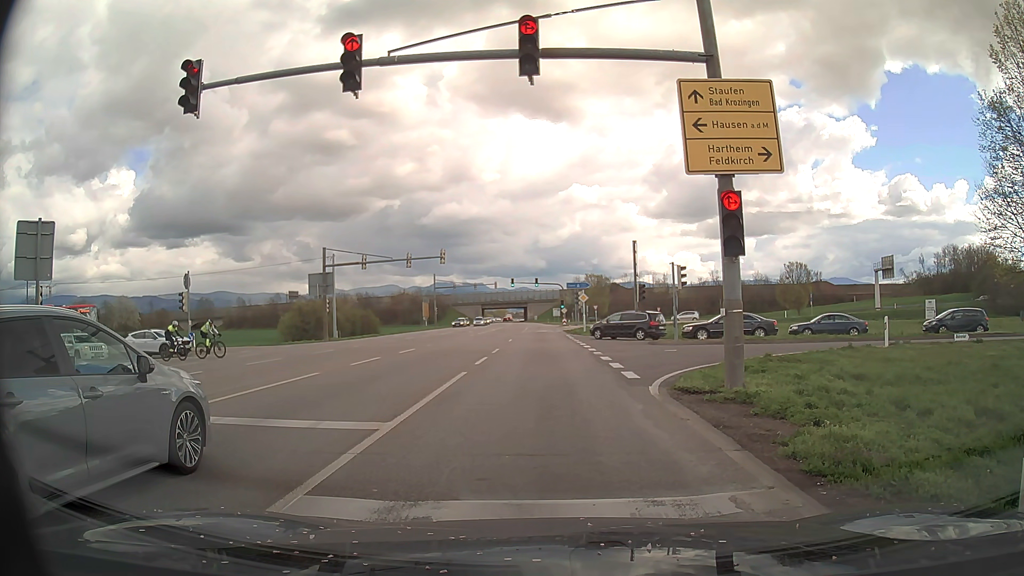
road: primary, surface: asphalt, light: Day
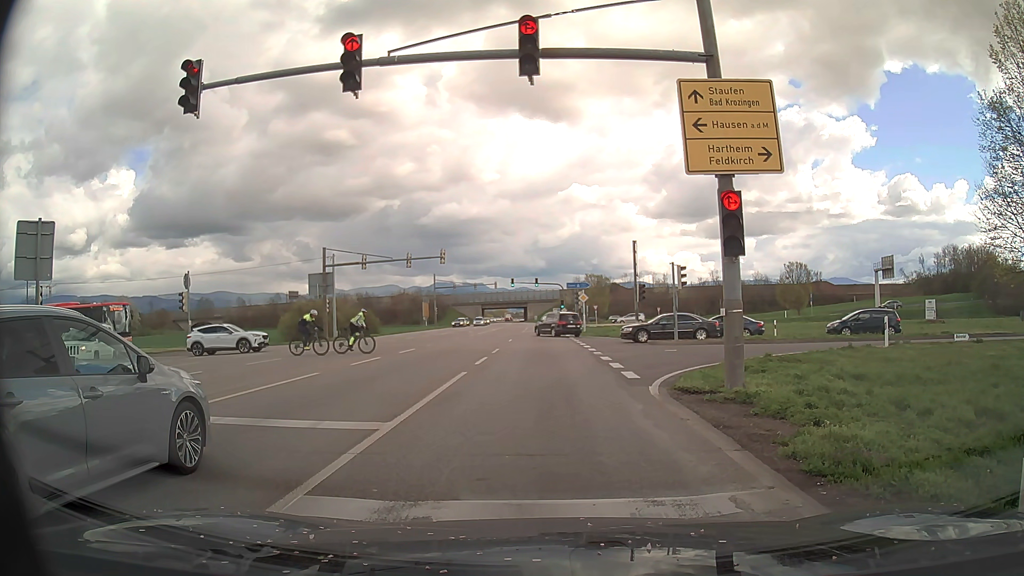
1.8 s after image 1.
(0.0, 0.0) m; 0°
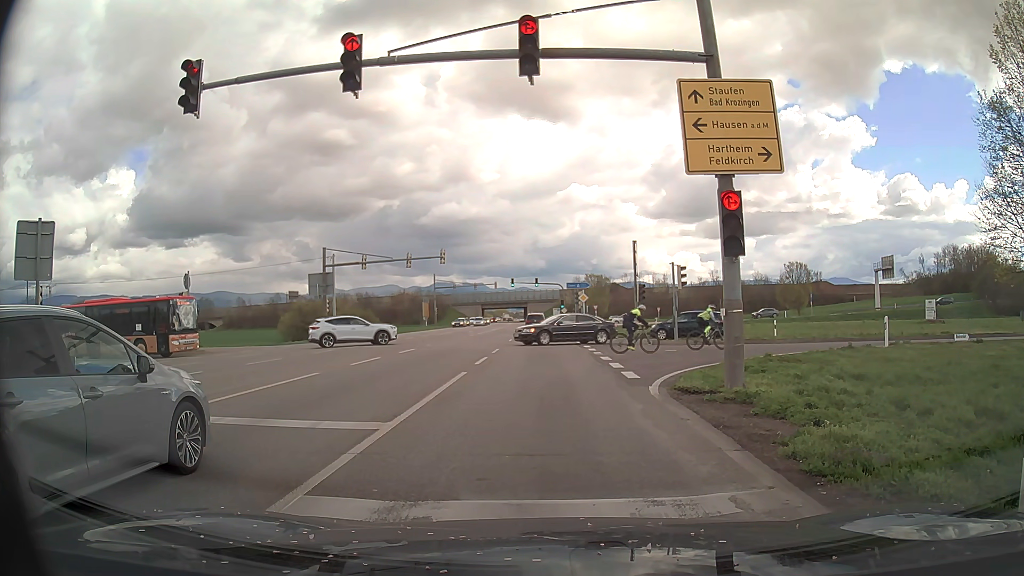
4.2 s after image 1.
(0.0, 0.0) m; 0°
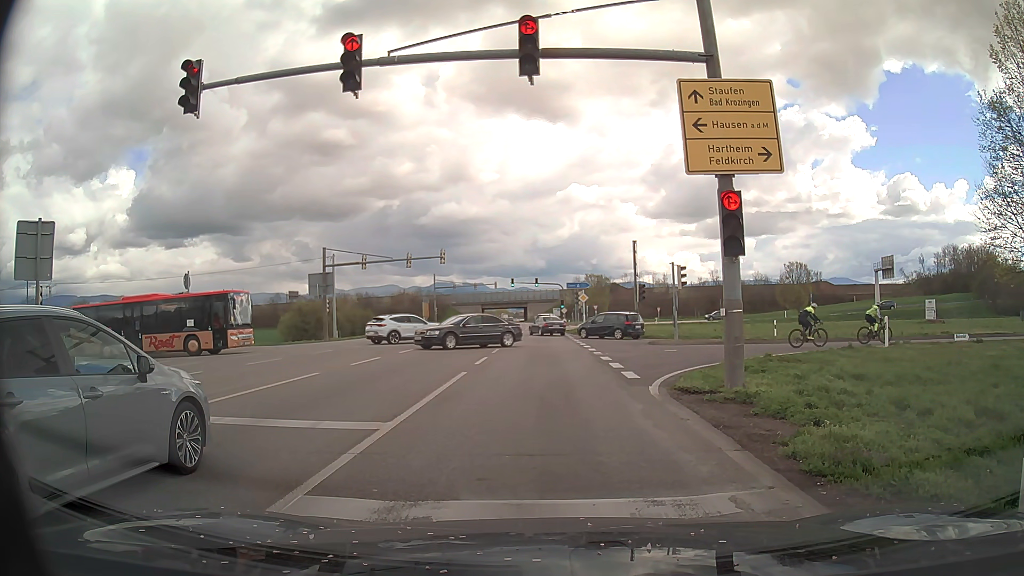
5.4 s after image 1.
(0.0, 0.0) m; 0°
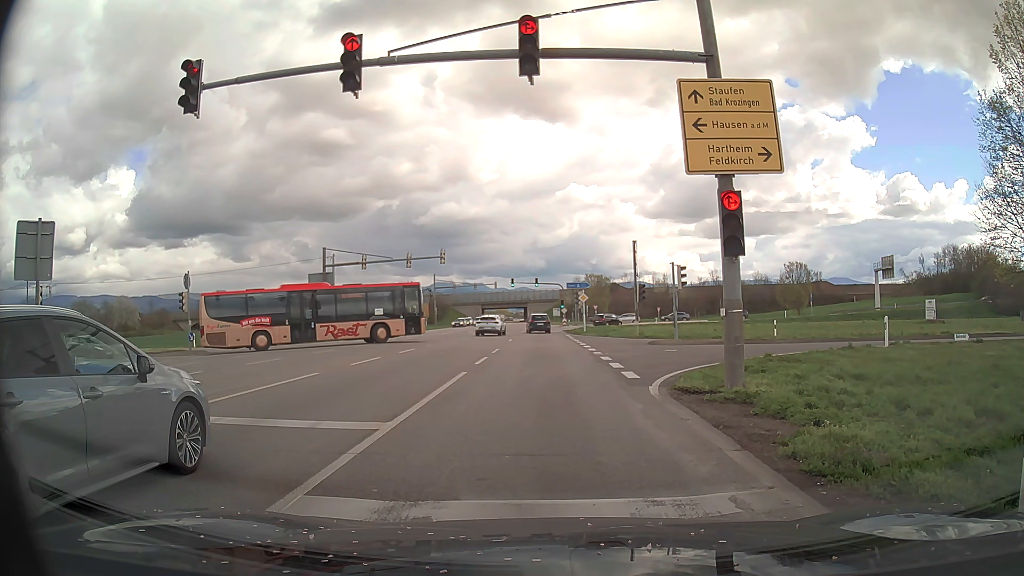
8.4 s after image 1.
(0.0, 0.0) m; 0°
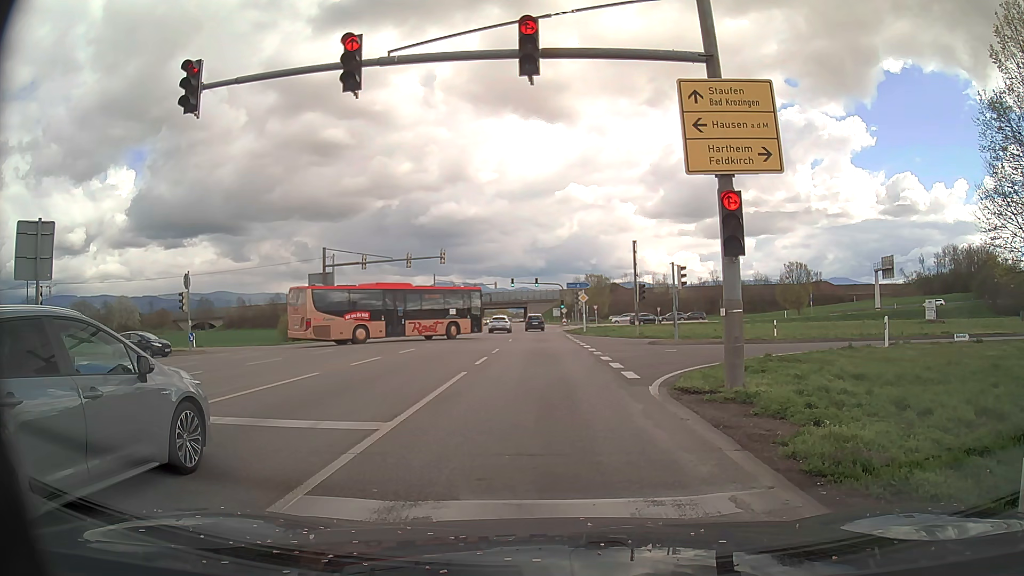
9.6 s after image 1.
(0.0, 0.0) m; 0°
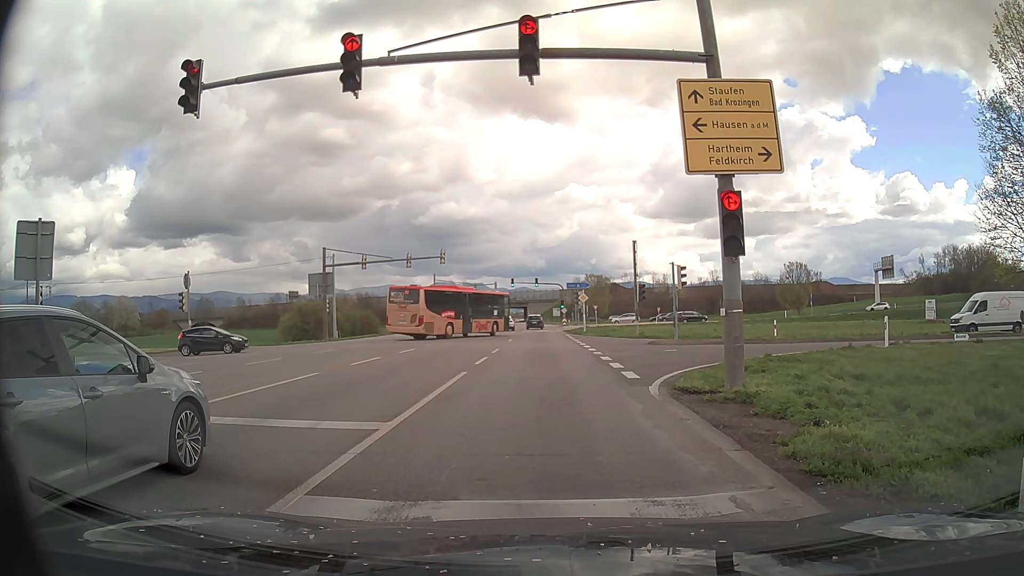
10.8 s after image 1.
(0.0, 0.0) m; 0°
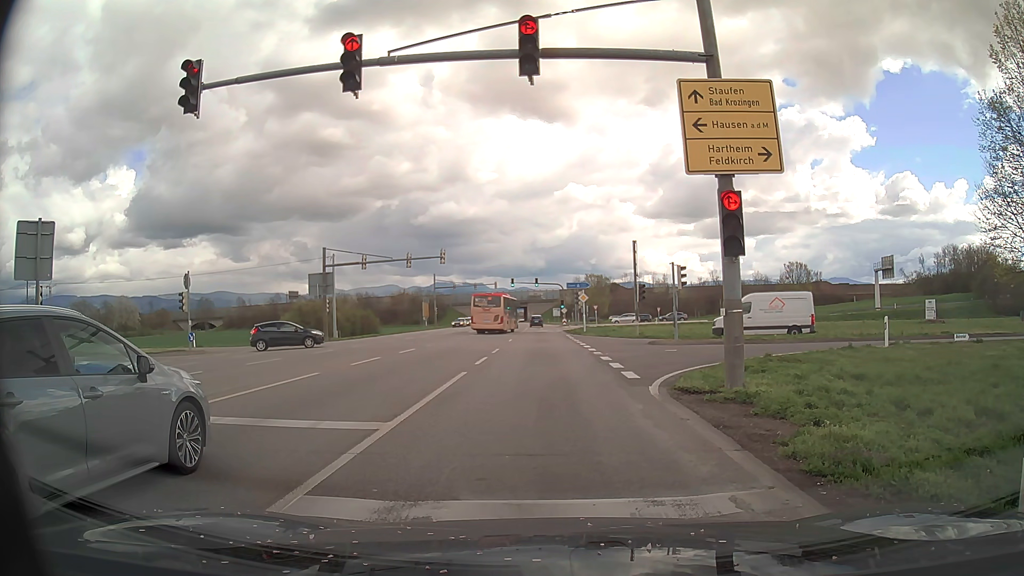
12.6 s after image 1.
(0.0, 0.0) m; 0°
(0, +10) (0, +20) (0, +30) (0, +40) (0, +50) (0, +60) (0, +70) (0, +80) (0, +90) (0, +100) m
